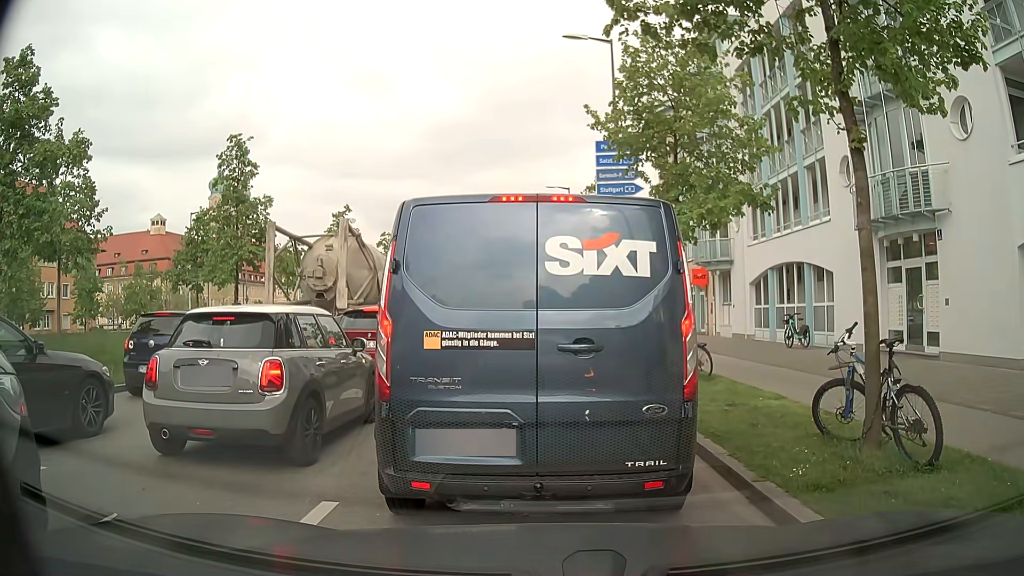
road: secondary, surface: asphalt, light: Day
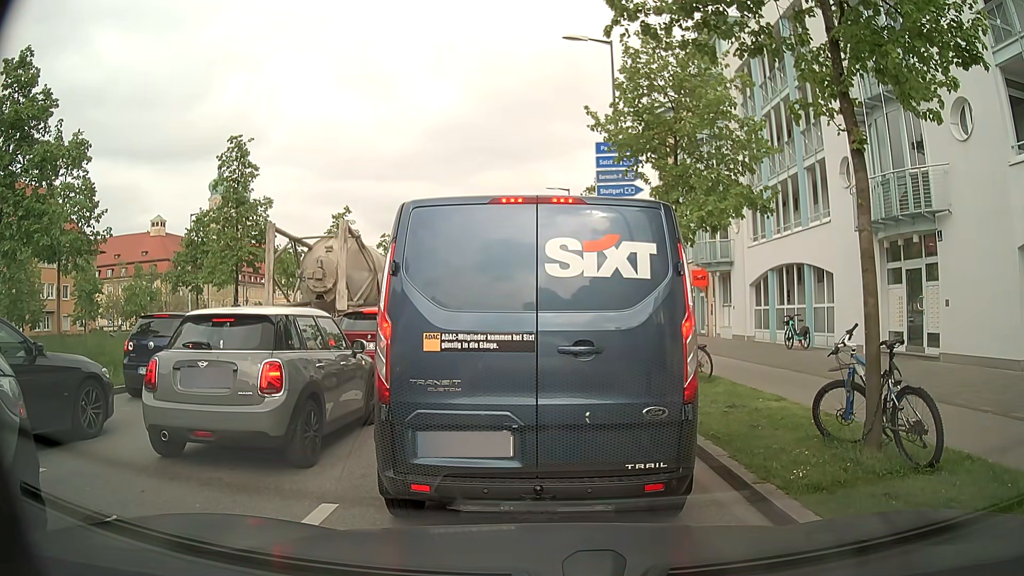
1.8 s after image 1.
(0.0, +0.1) m; 0°
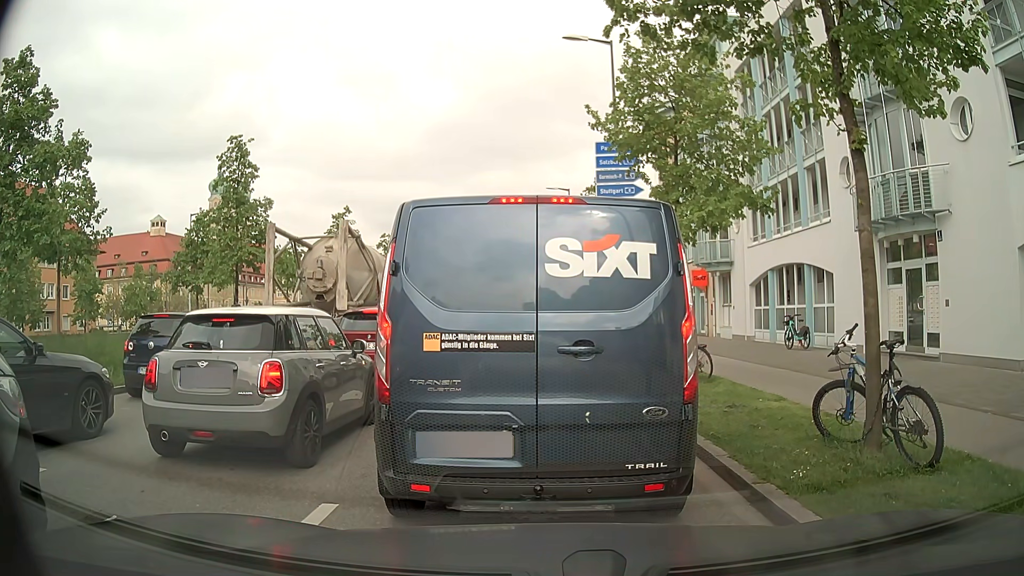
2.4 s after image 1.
(0.0, 0.0) m; 0°
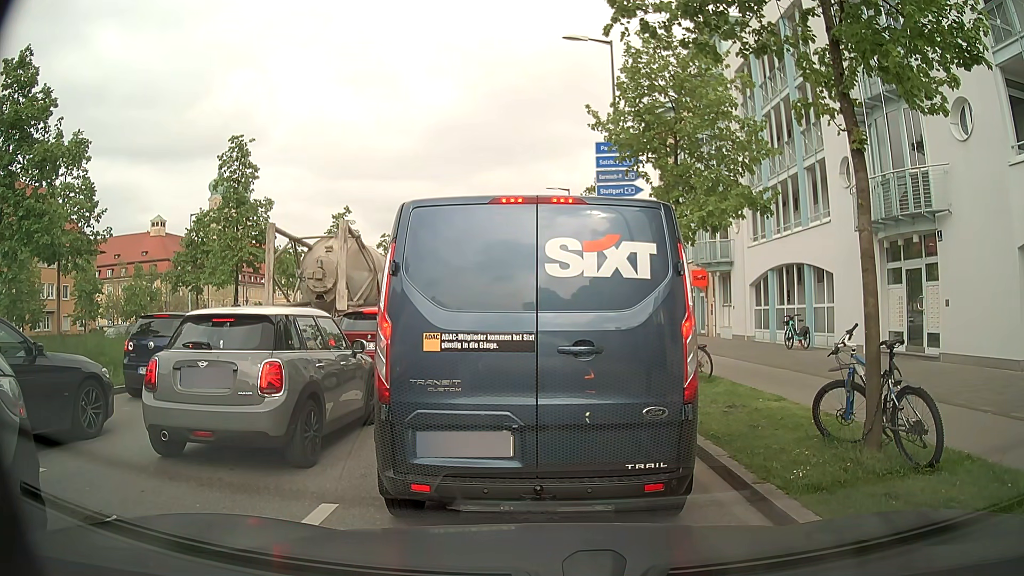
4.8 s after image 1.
(0.0, 0.0) m; 0°
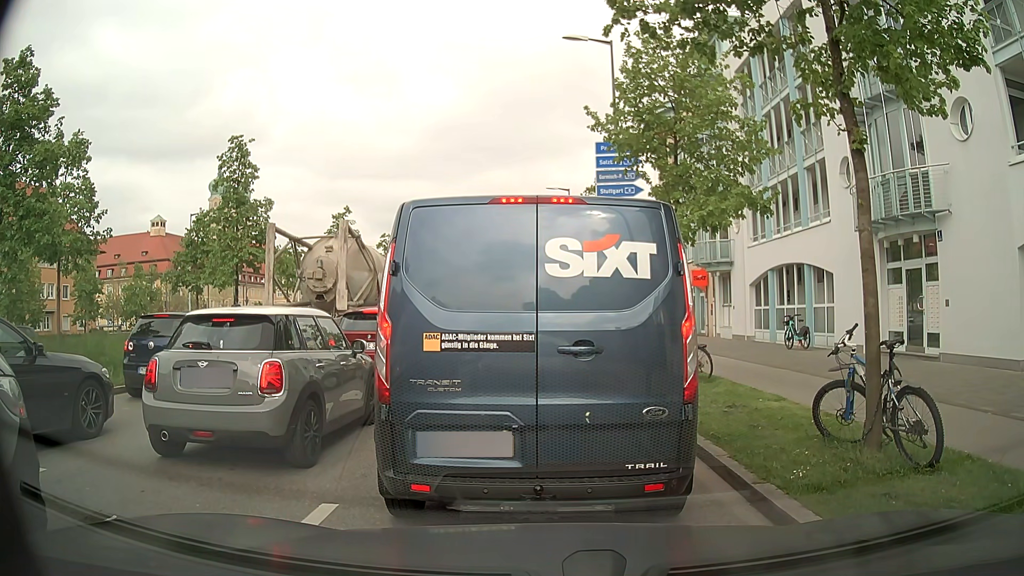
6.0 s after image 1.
(0.0, 0.0) m; 0°
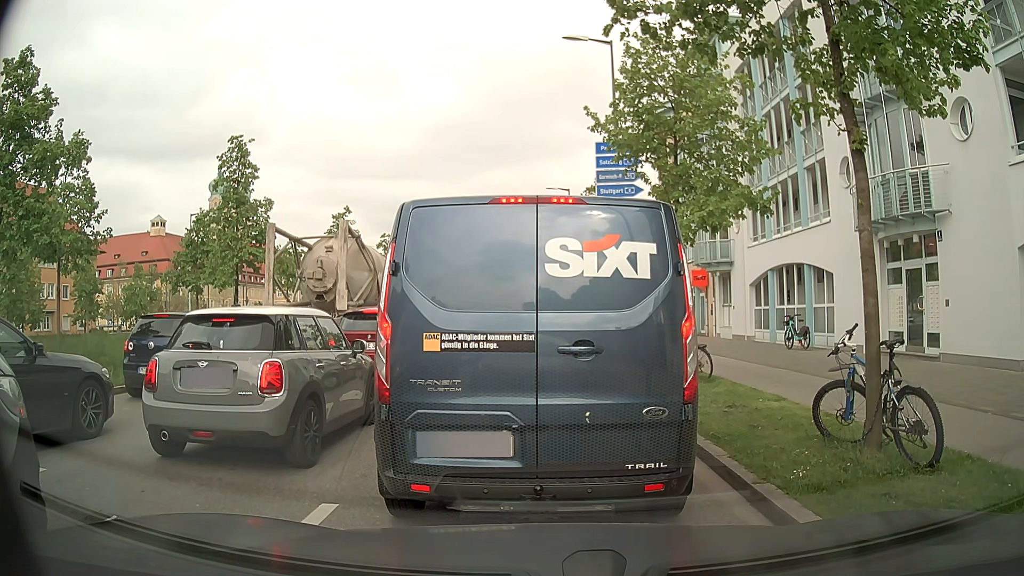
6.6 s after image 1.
(0.0, 0.0) m; 0°
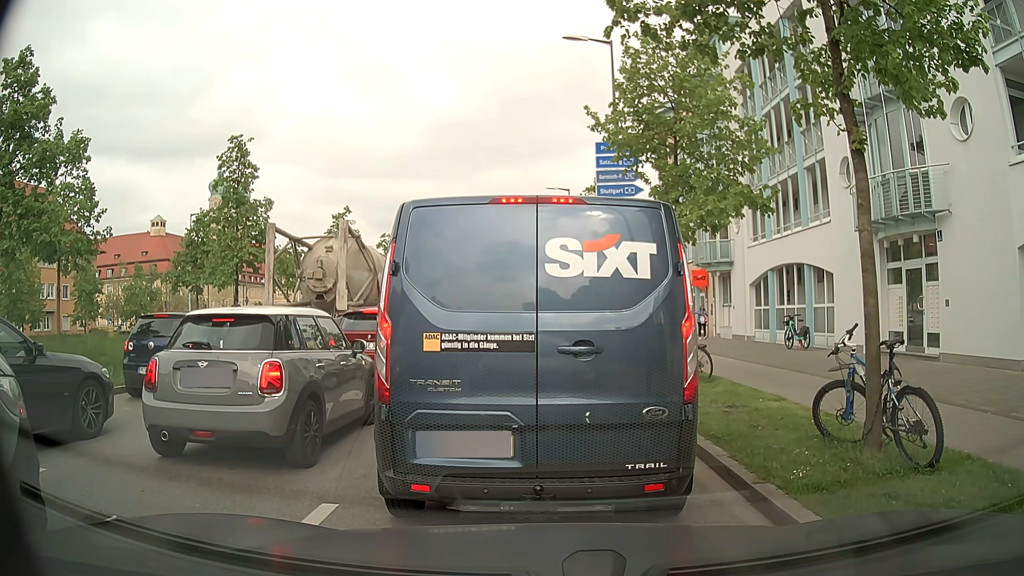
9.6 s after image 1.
(0.0, 0.0) m; 0°
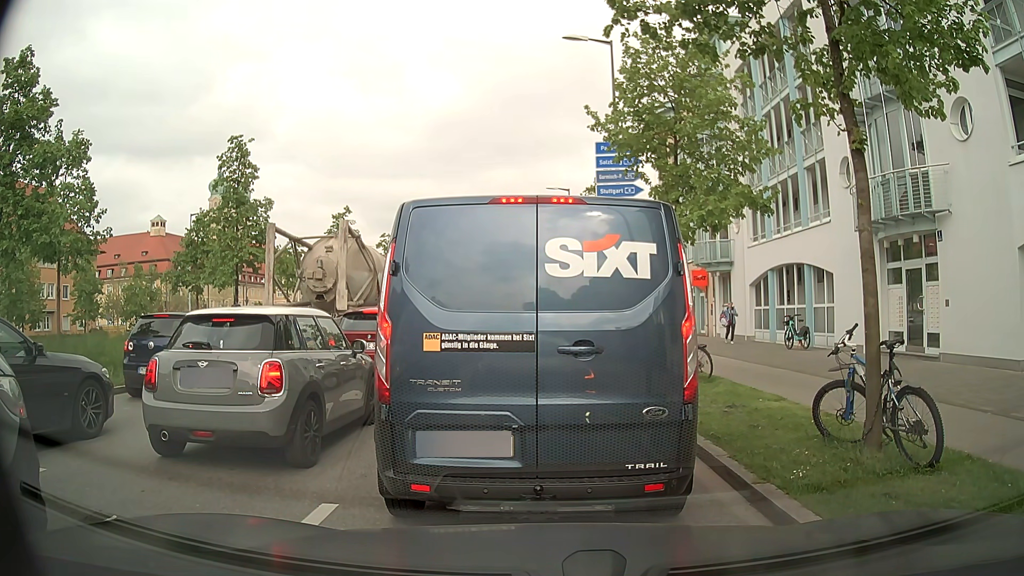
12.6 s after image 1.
(0.0, 0.0) m; 0°
